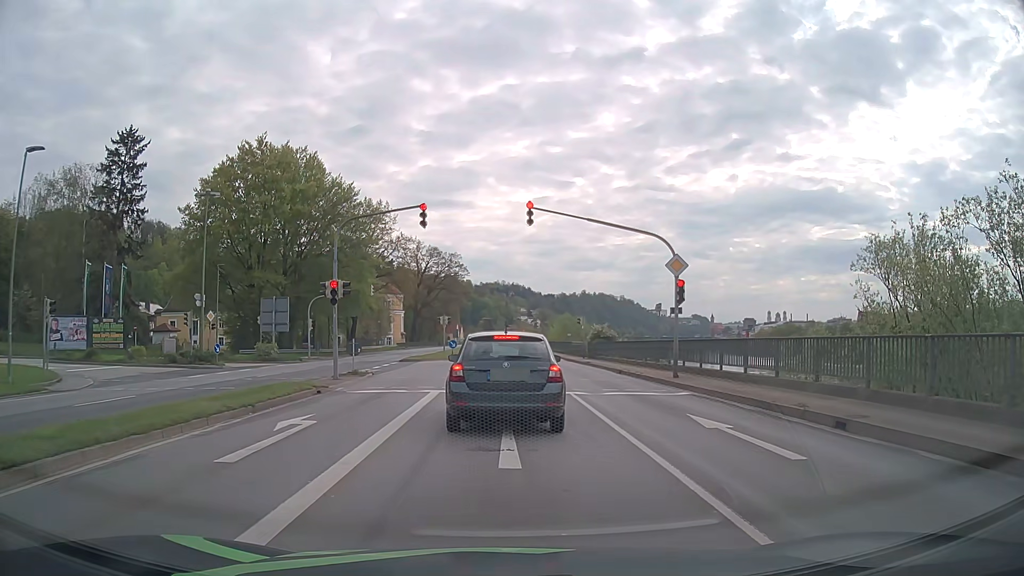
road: primary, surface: asphalt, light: Day
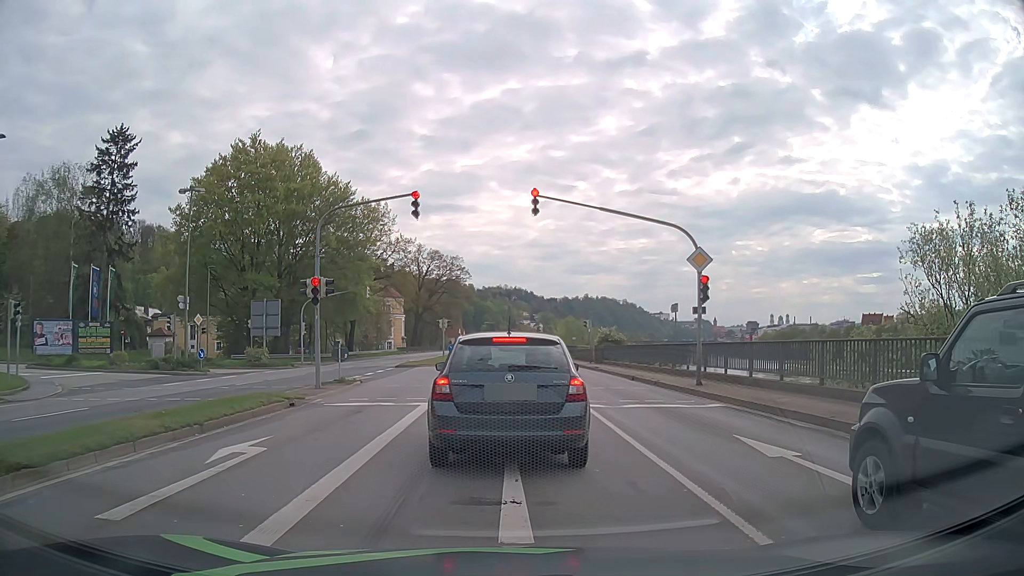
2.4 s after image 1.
(0.0, +2.4) m; 0°
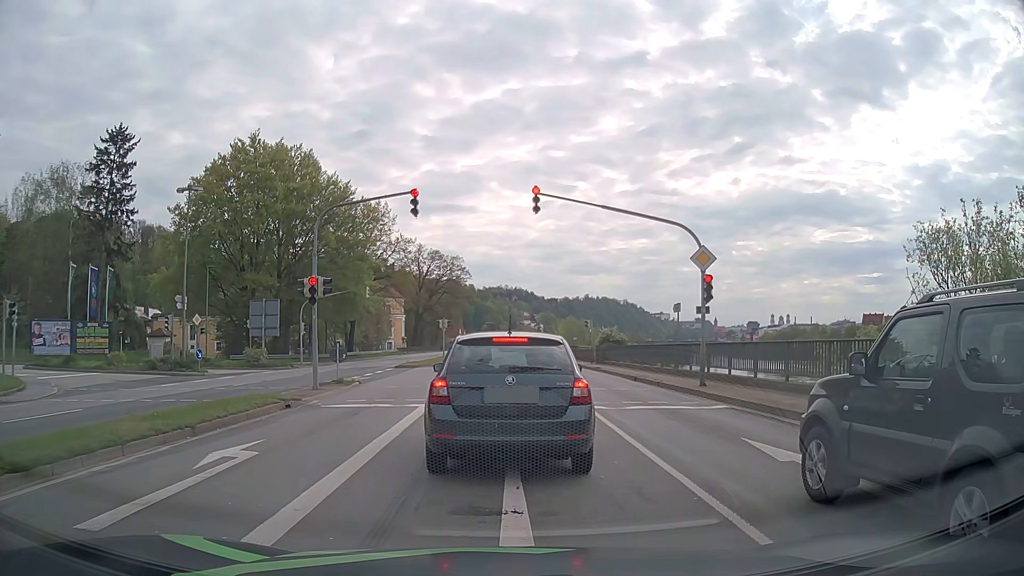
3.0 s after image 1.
(0.0, +0.3) m; 0°
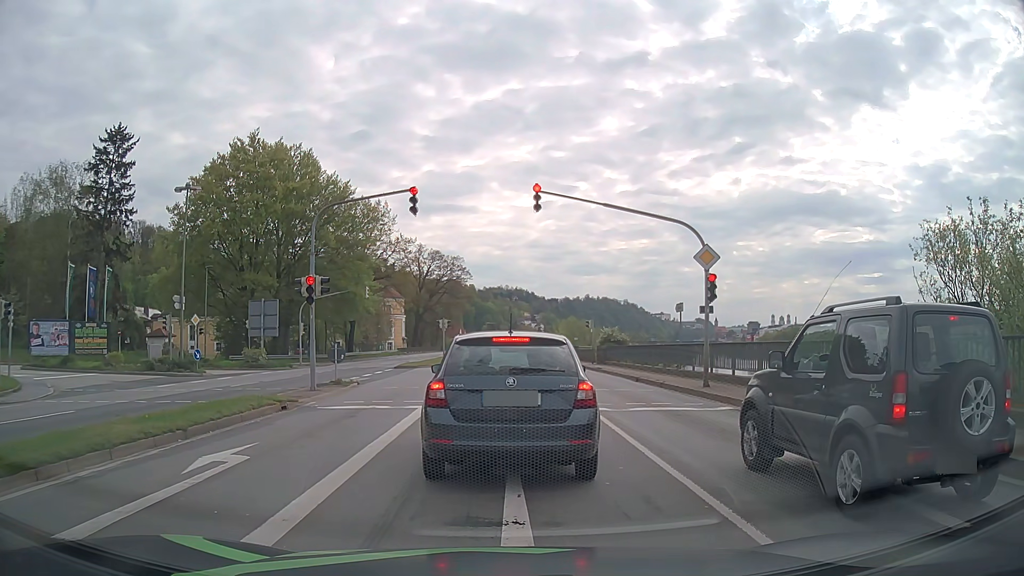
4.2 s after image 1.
(0.0, +0.3) m; 0°
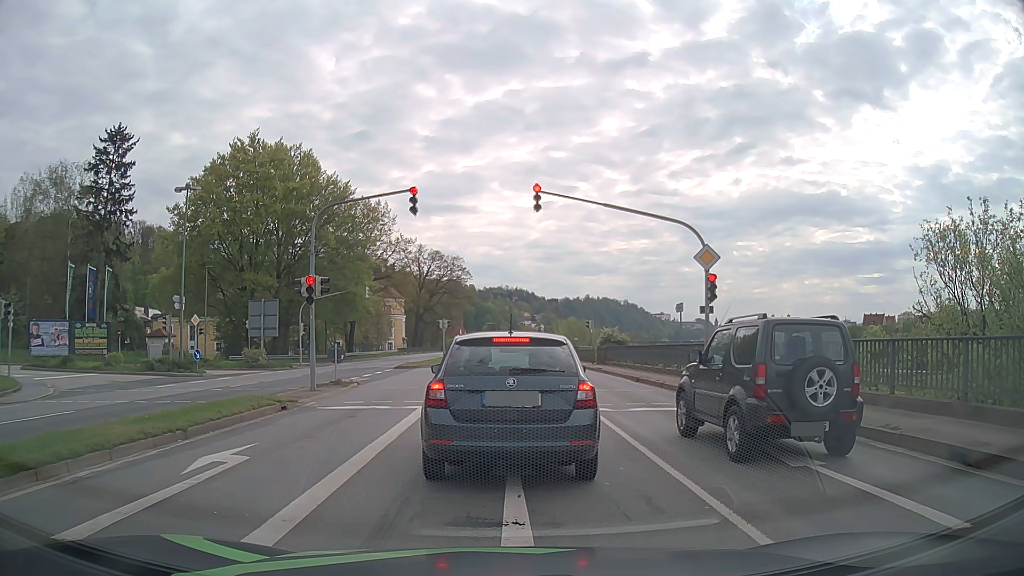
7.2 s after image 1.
(0.0, +0.1) m; 0°
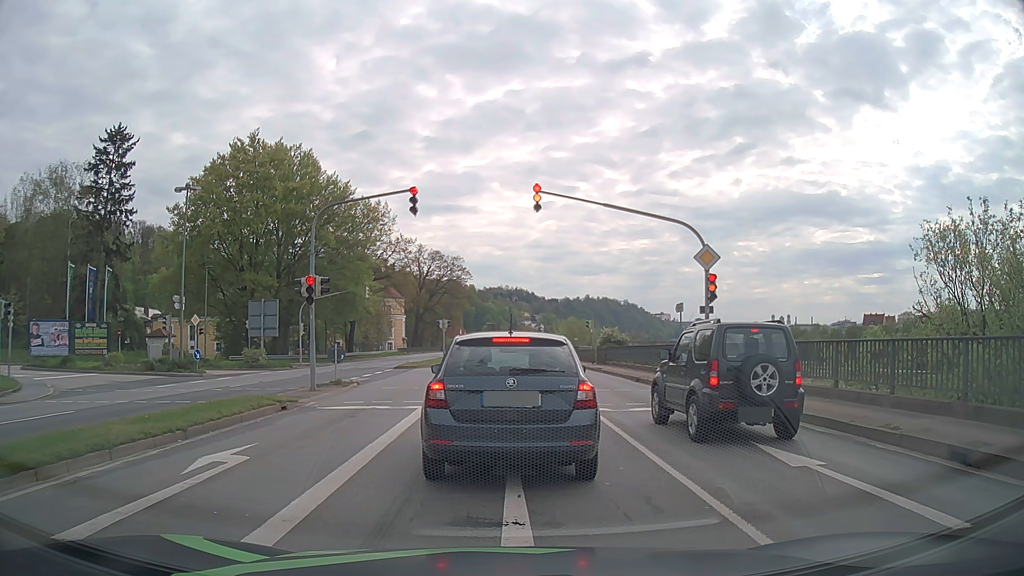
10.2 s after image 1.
(0.0, 0.0) m; 0°
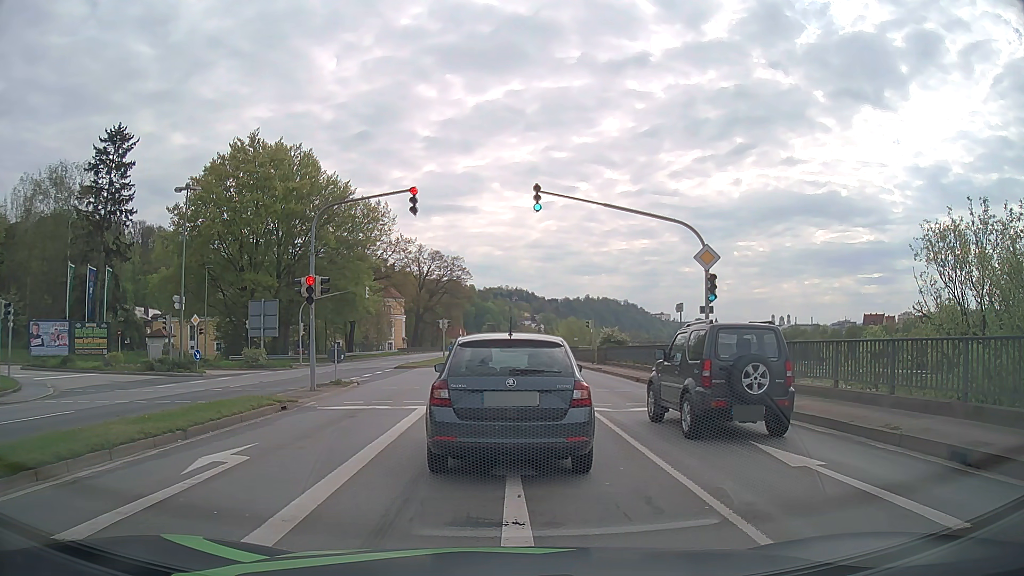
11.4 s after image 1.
(0.0, 0.0) m; 0°
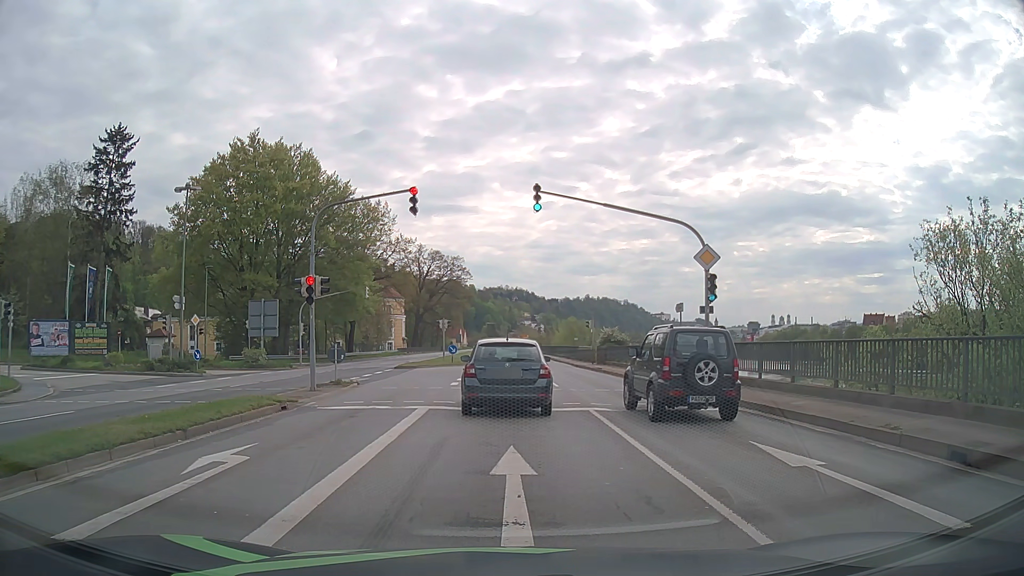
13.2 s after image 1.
(0.0, 0.0) m; 0°
(0, +10) (0, +20) (0, +30) (0, +40) (0, +50) (0, +60) (-1, +70) (-1, +80) (-1, +90) (-1, +100) m
